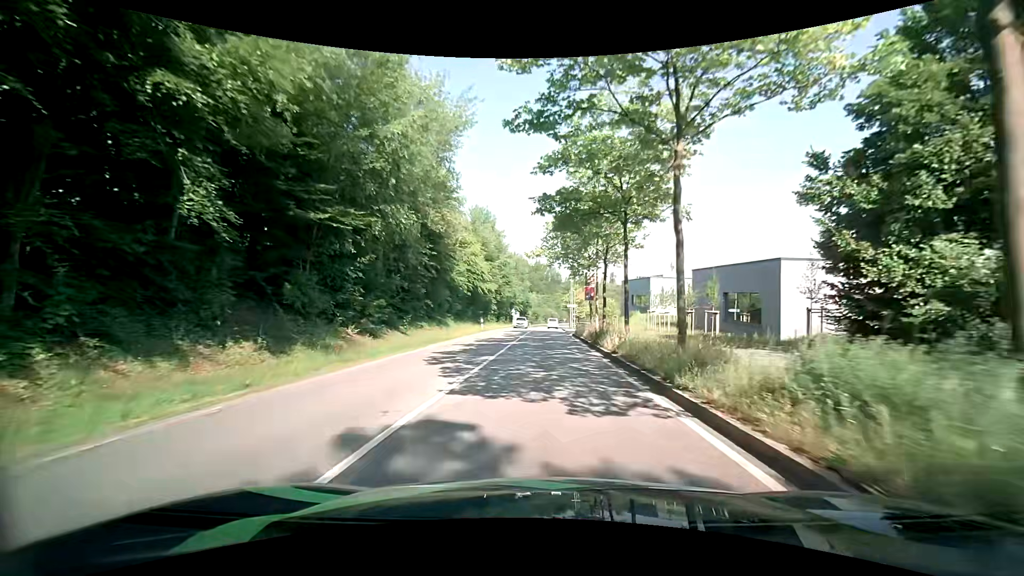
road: secondary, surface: asphalt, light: Day
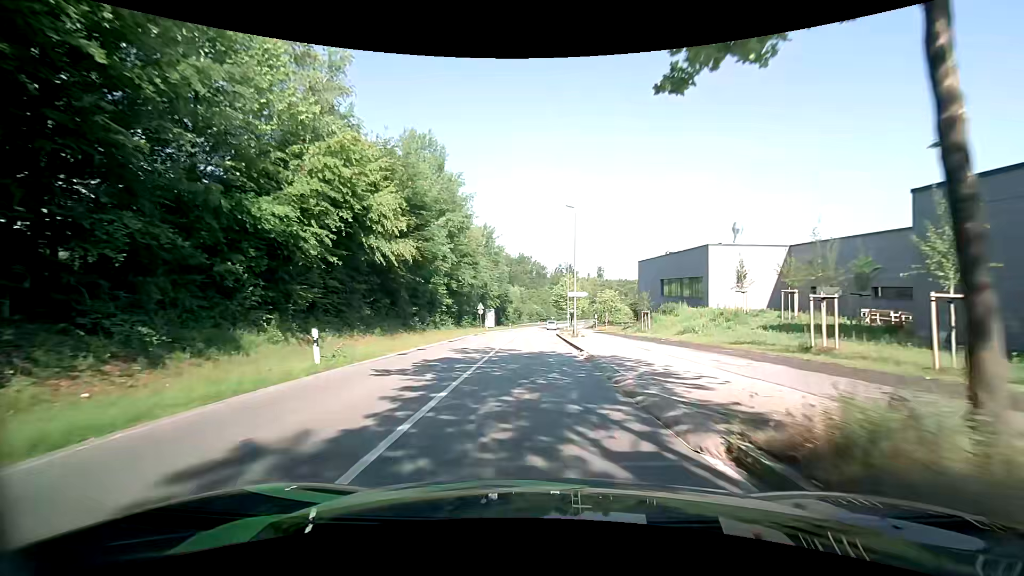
(+0.4, +31.9) m; +1°
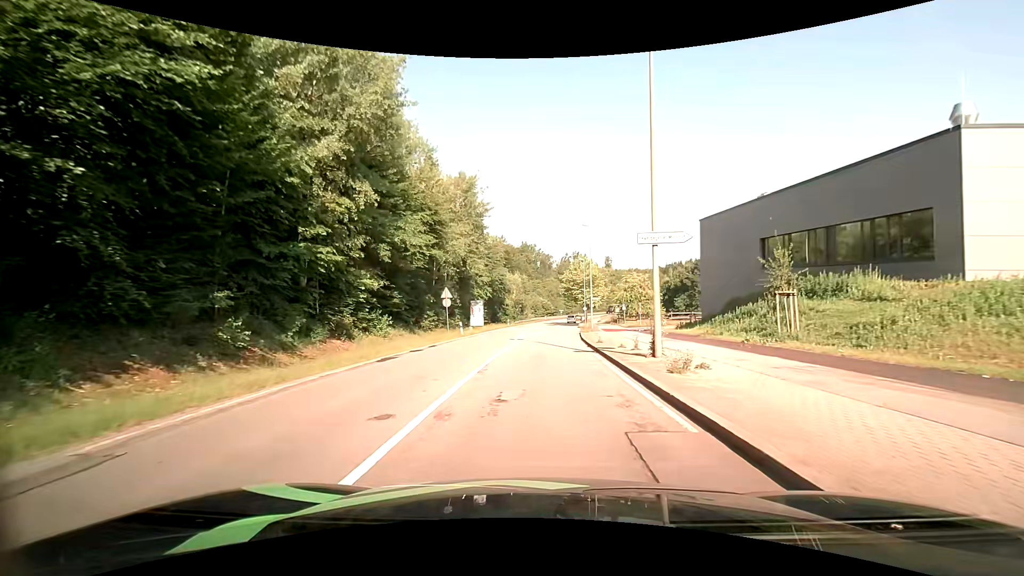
(0.0, +25.3) m; -1°
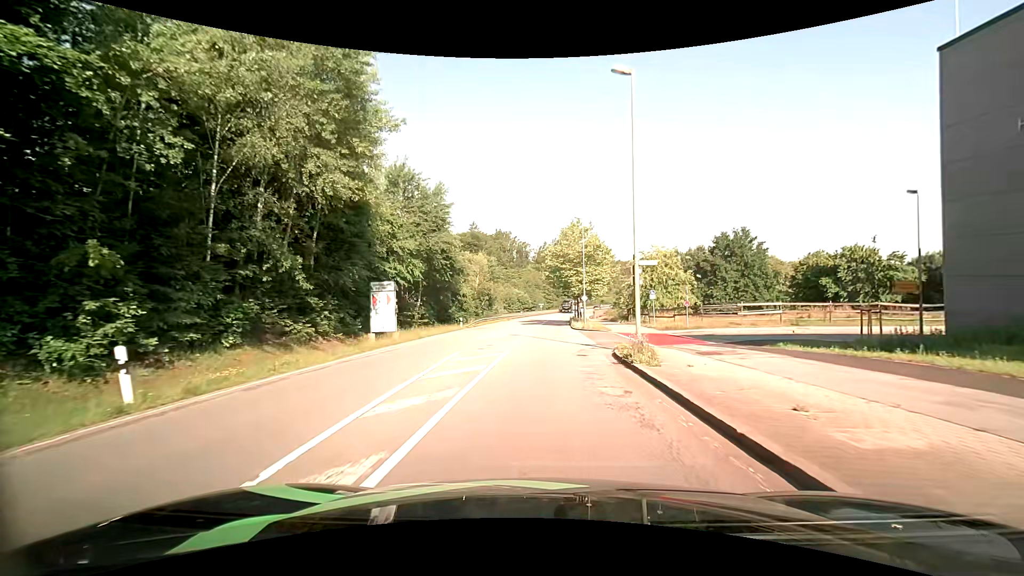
(+0.7, +29.8) m; +3°
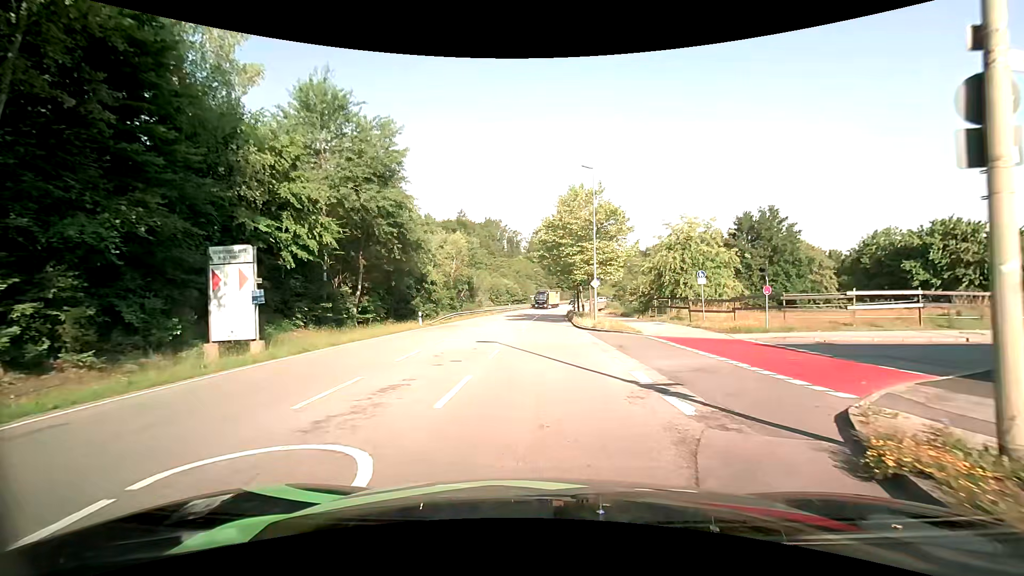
(0.0, +13.9) m; +1°
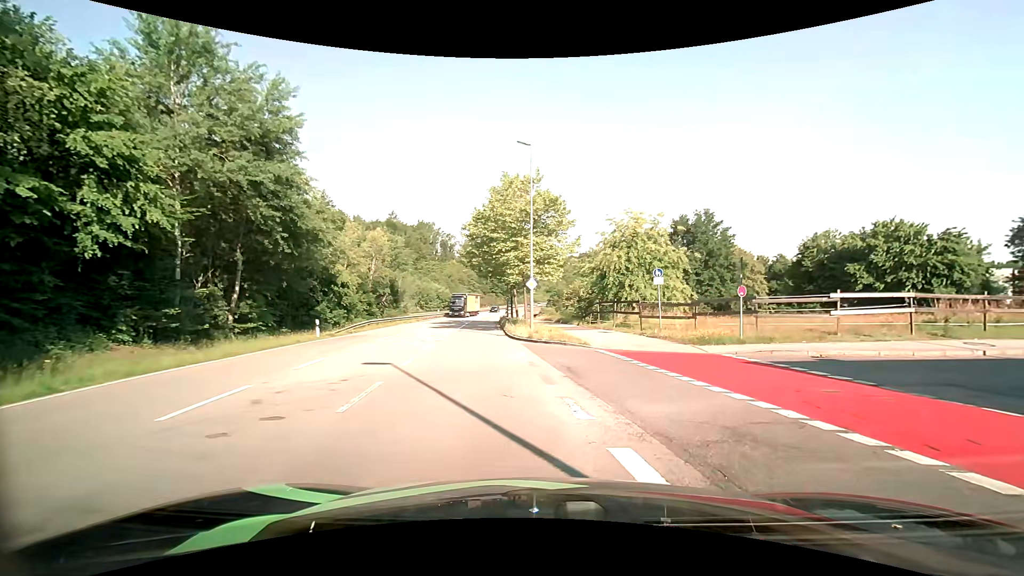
(+0.2, +5.5) m; +6°
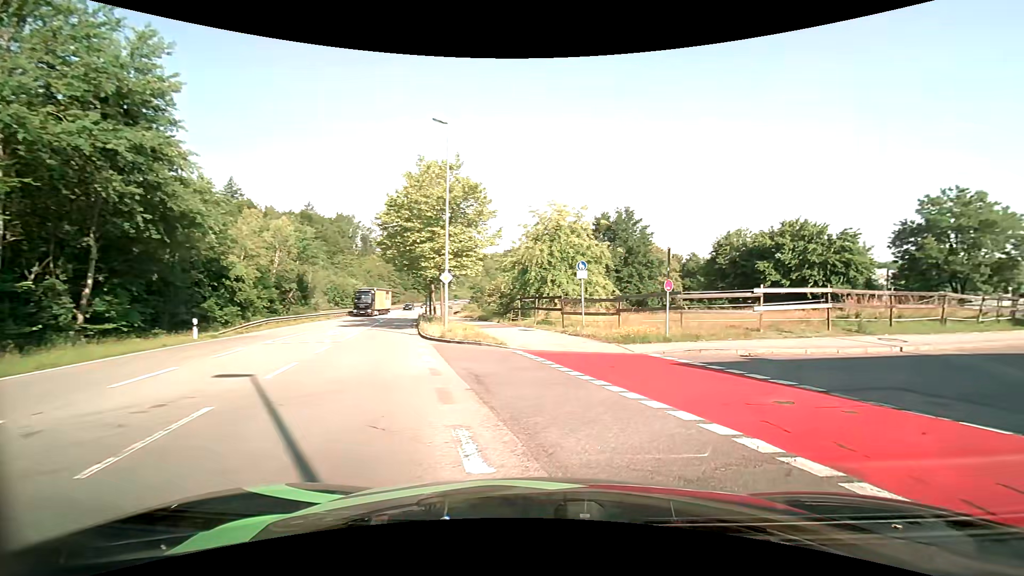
(+0.1, +2.3) m; +8°
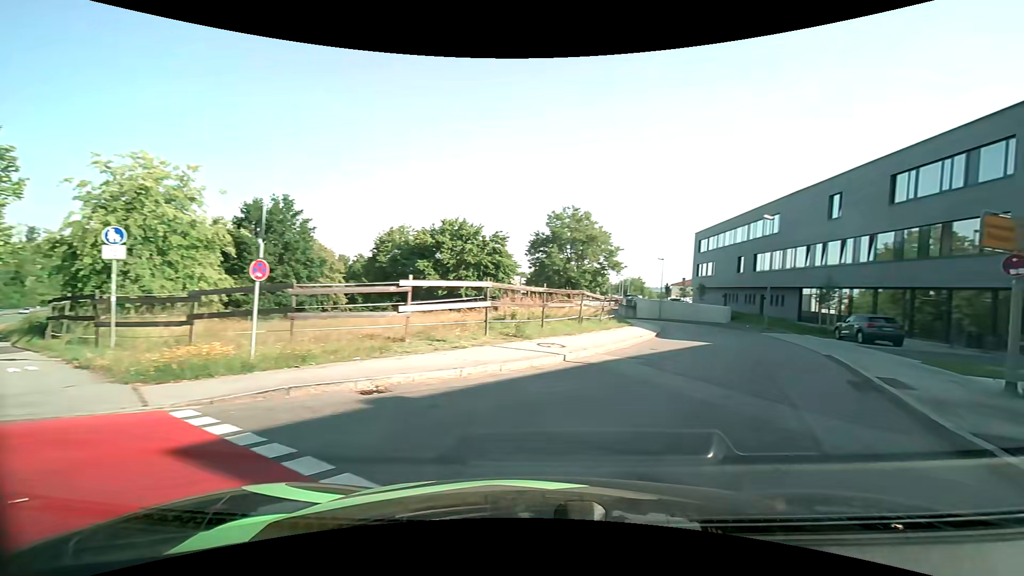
(+2.4, +7.3) m; +37°
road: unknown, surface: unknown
